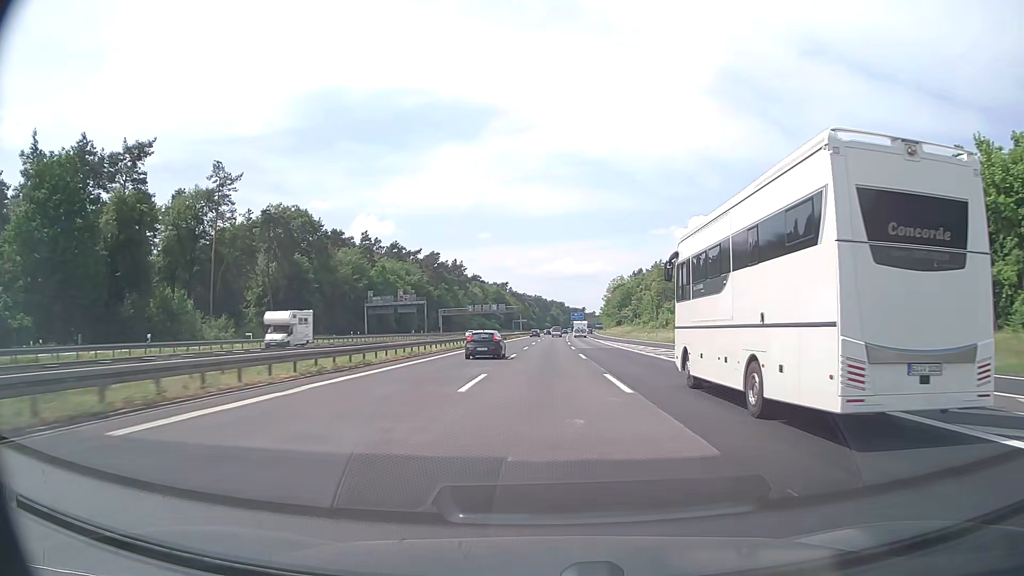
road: motorway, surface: asphalt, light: Day
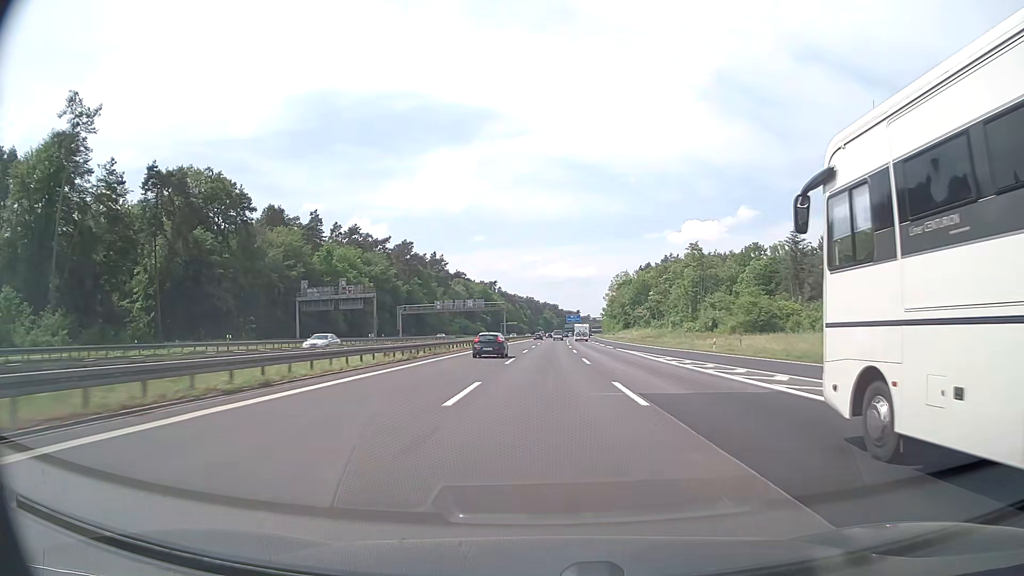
(+0.2, +38.5) m; +1°
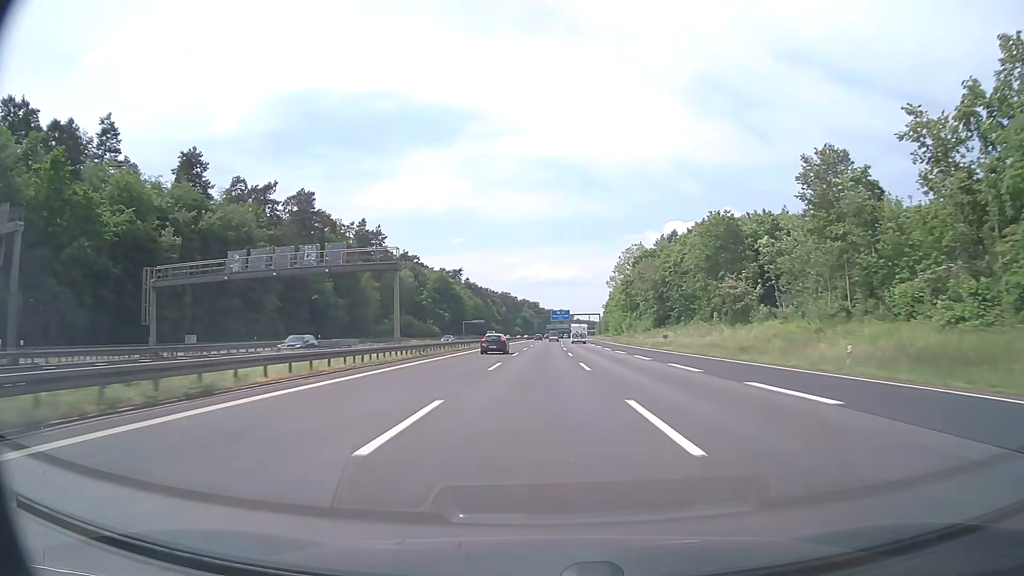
(+0.9, +77.0) m; +2°
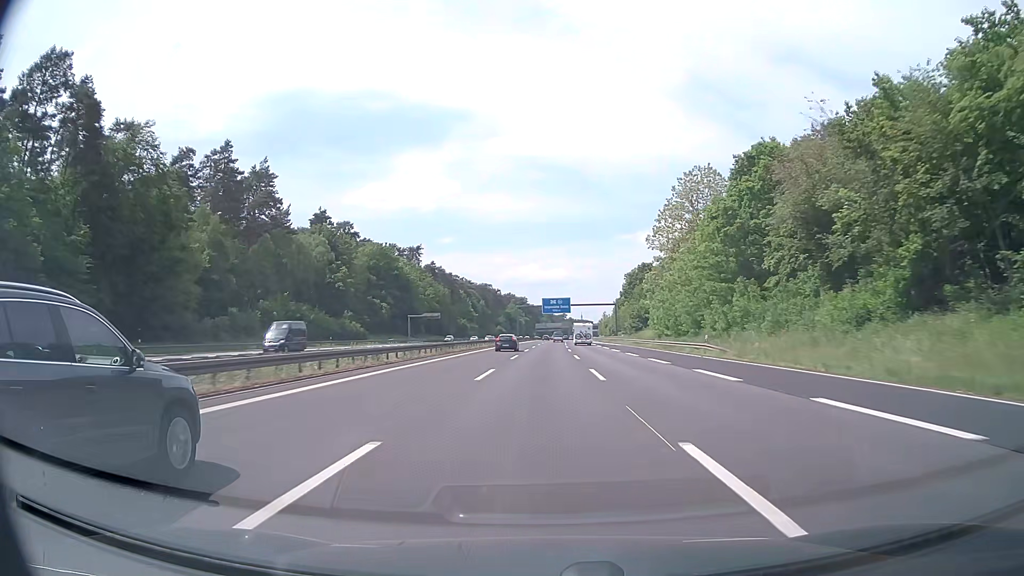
(+0.5, +77.2) m; +1°
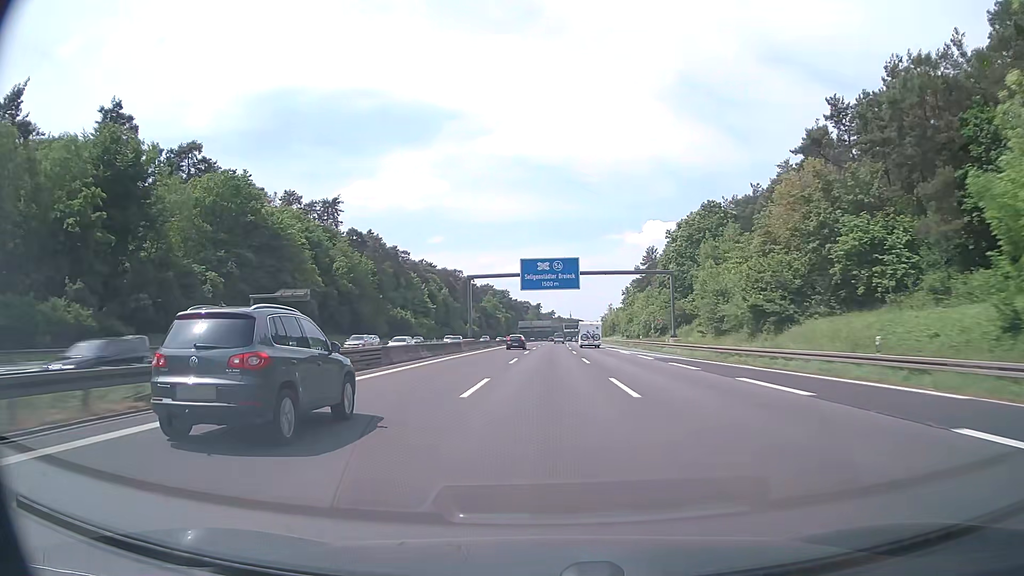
(+0.8, +77.4) m; +1°
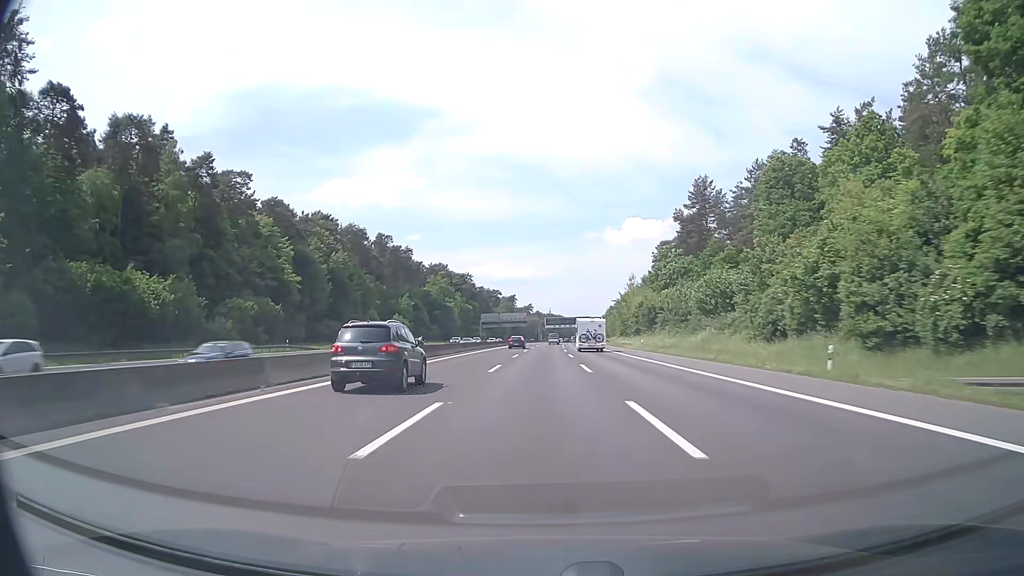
(+1.9, +96.8) m; +2°
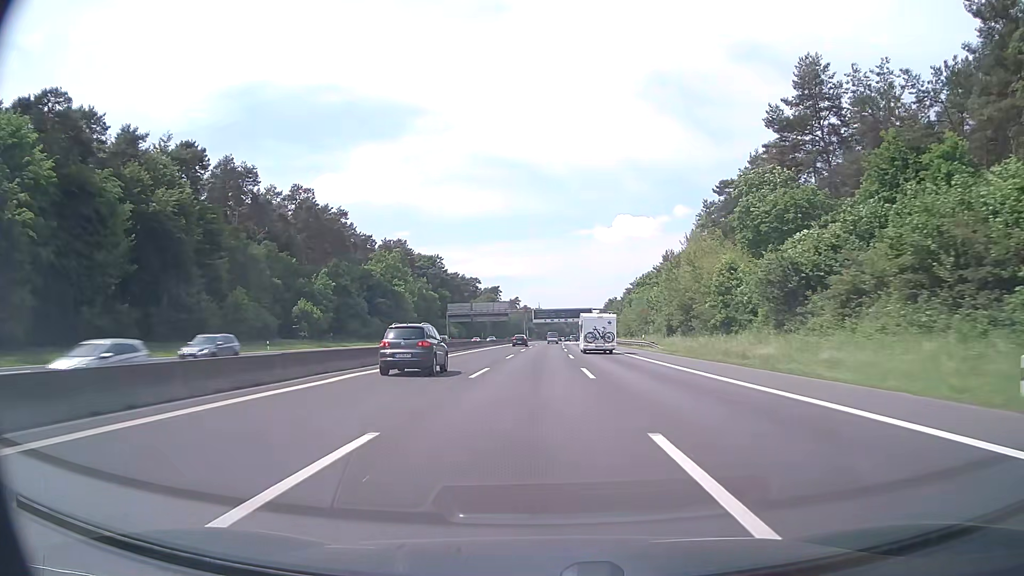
(+0.5, +58.1) m; +1°
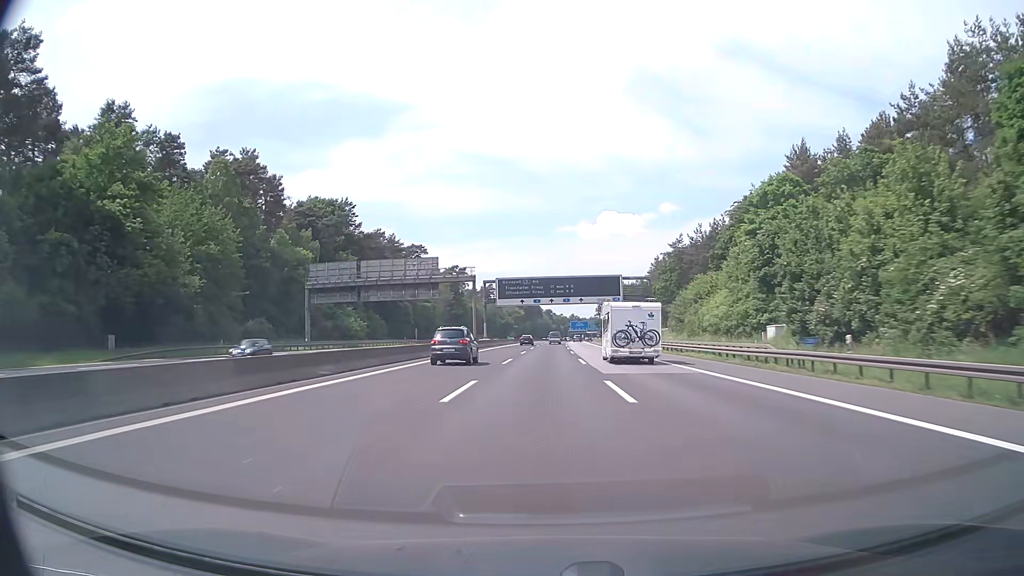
(+0.9, +97.0) m; +1°
(0, +10) (0, +20) (0, +30) (0, +40) (0, +50) (+1, +60) (+1, +70) (+1, +80) (+1, +90) (+1, +100) m
